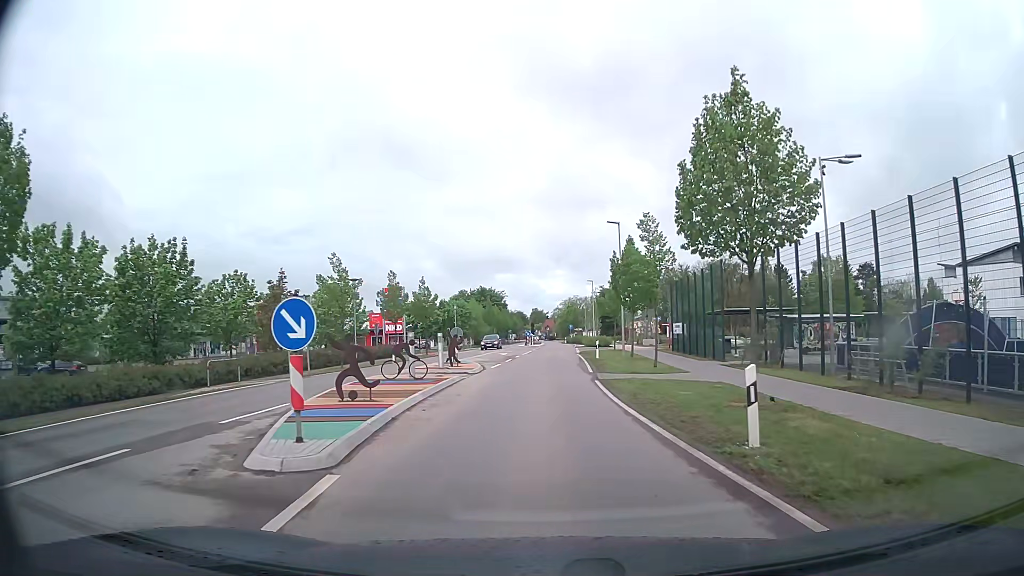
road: tertiary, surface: asphalt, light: Day
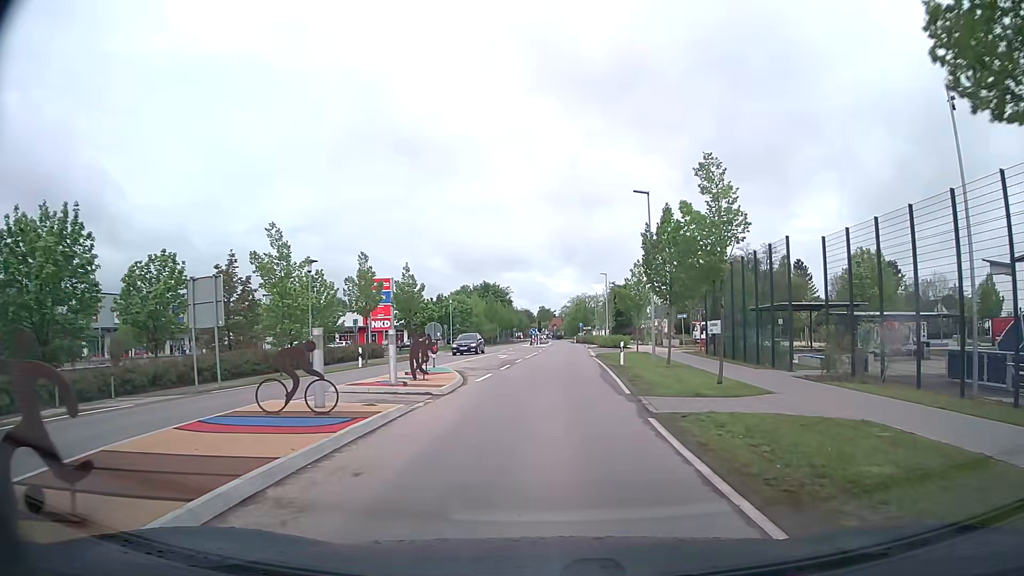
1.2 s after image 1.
(-0.1, +8.9) m; -1°
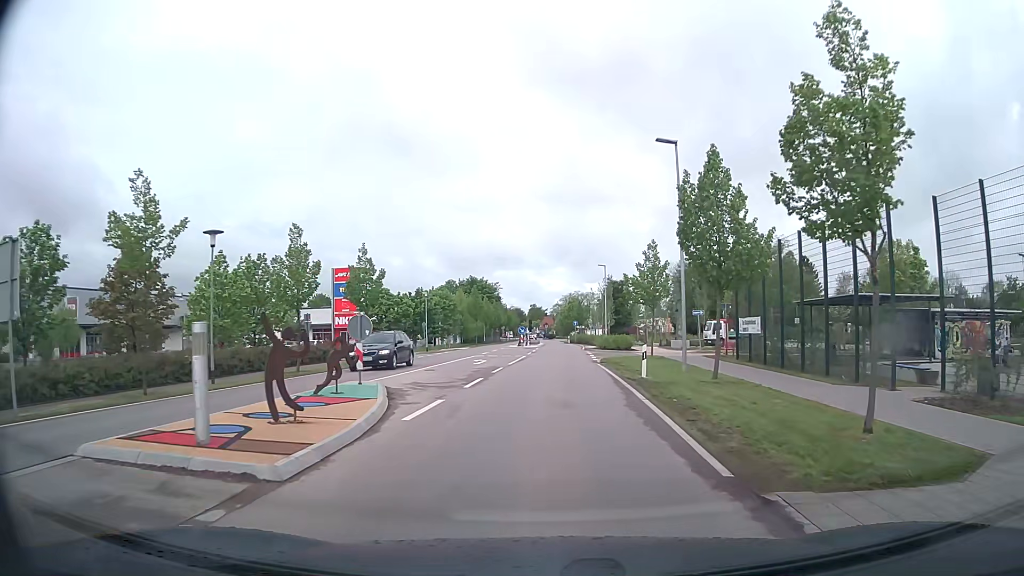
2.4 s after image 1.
(0.0, +9.0) m; +1°
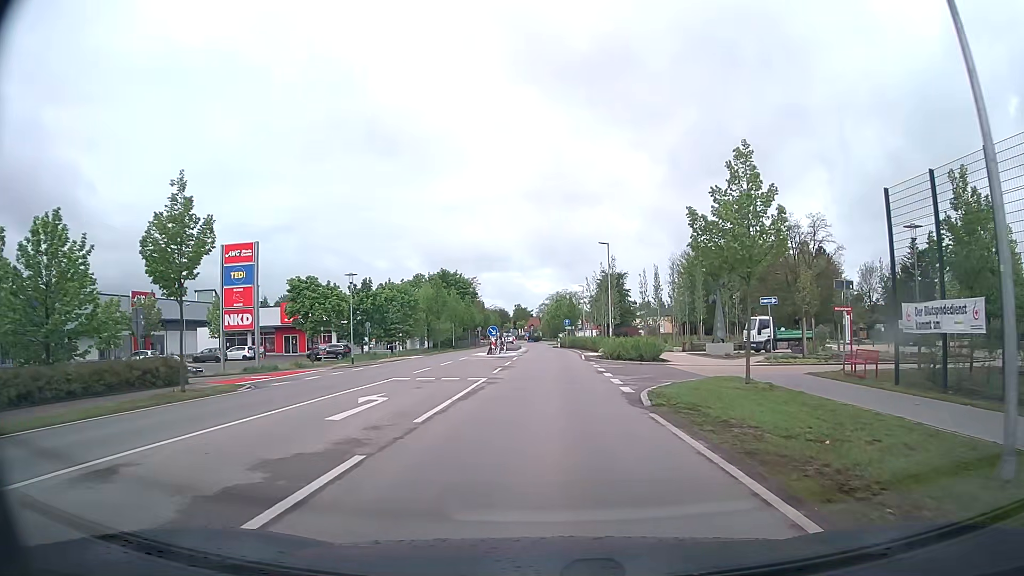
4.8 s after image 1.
(0.0, +18.0) m; +1°
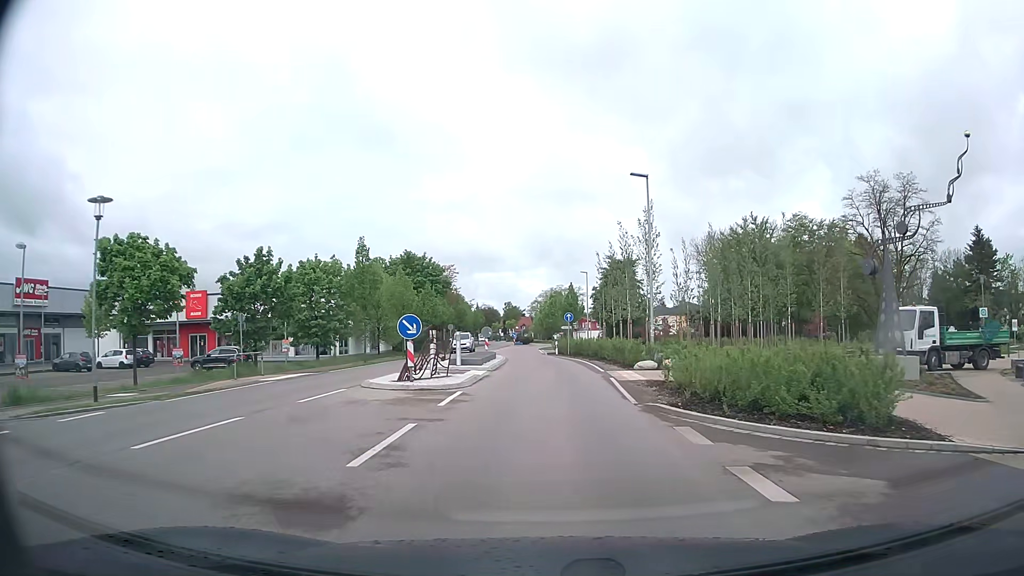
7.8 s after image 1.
(+0.1, +22.6) m; +1°
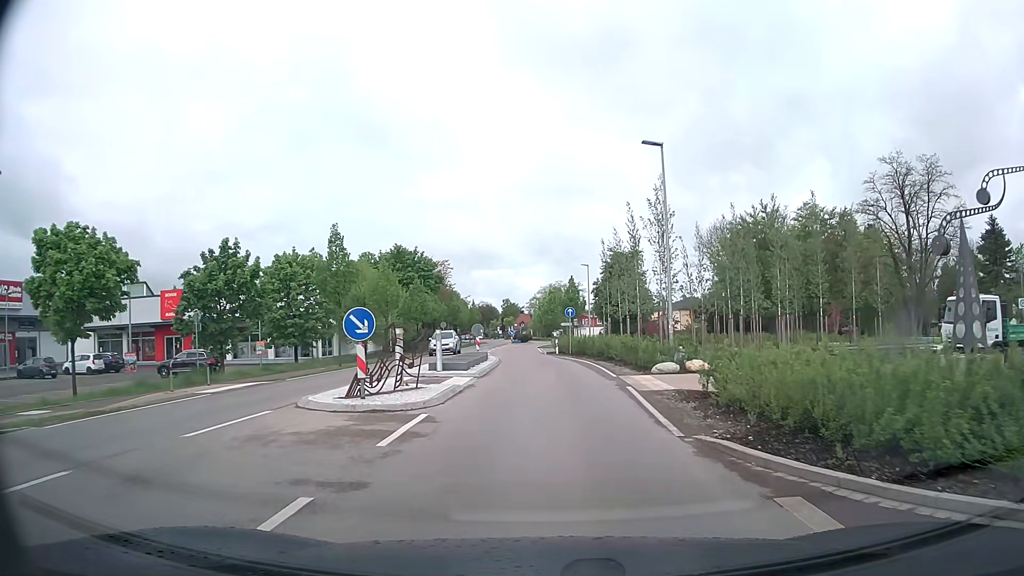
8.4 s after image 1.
(0.0, +4.5) m; 0°
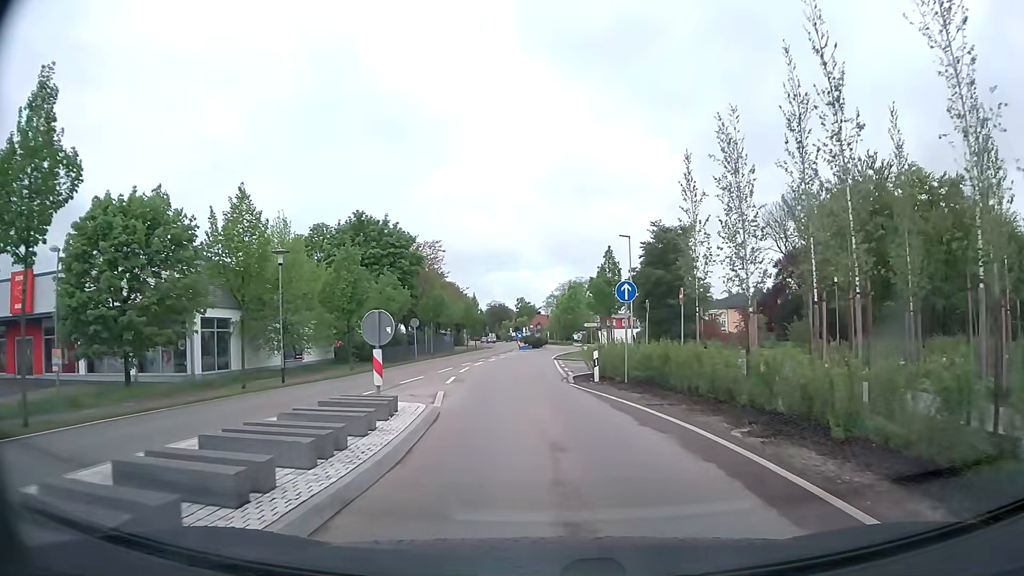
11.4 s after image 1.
(-0.2, +22.4) m; -2°
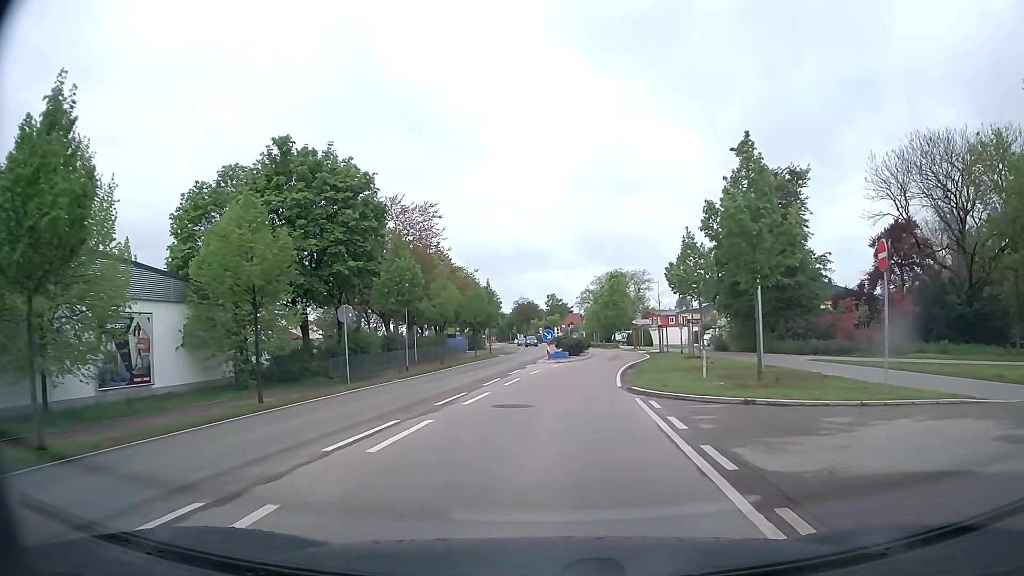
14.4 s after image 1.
(-0.6, +22.4) m; -3°
(0, +10) (+1, +20) (+2, +30) (+4, +40) (+5, +50) (+6, +60) (+6, +70) (+5, +80) (+4, +90) (+3, +99) m
